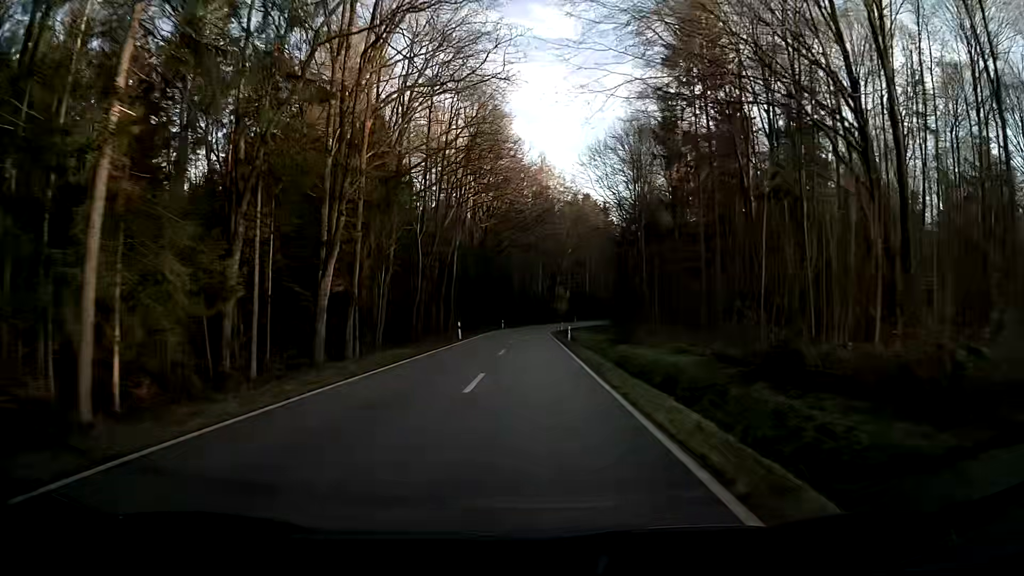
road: tertiary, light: Day
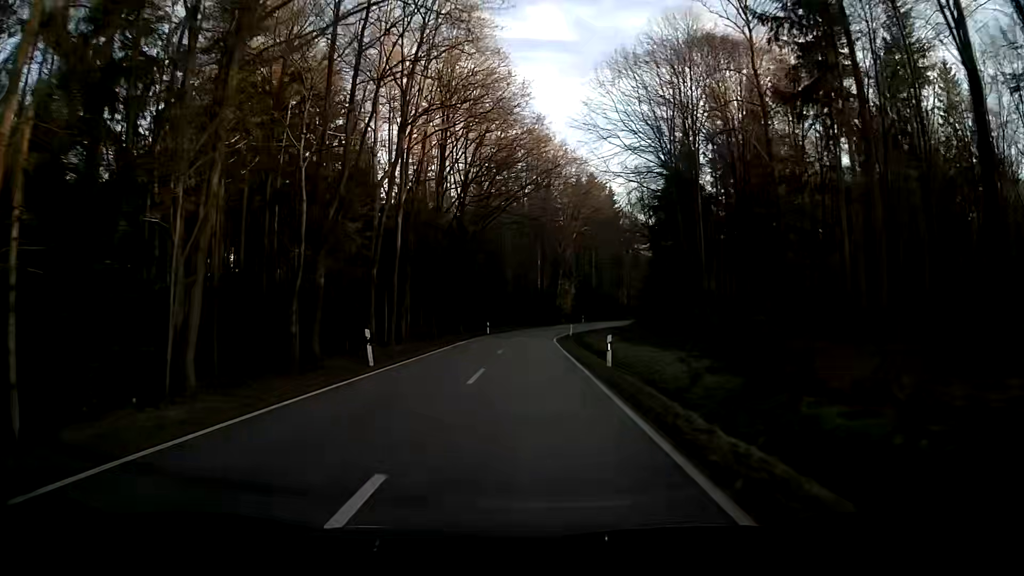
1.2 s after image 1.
(0.0, +22.8) m; 0°
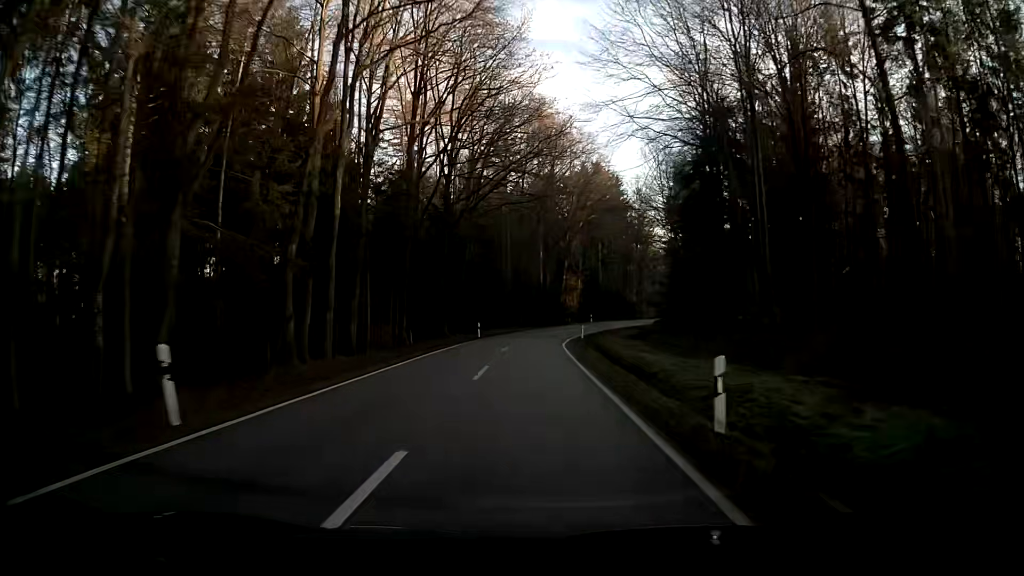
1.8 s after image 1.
(0.0, +11.2) m; 0°
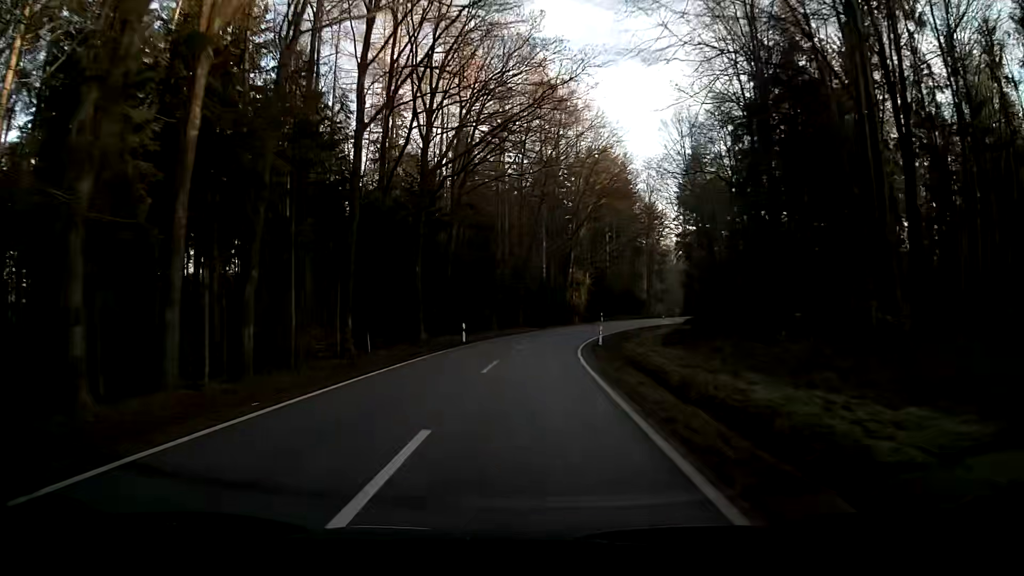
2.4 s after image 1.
(0.0, +10.8) m; 0°
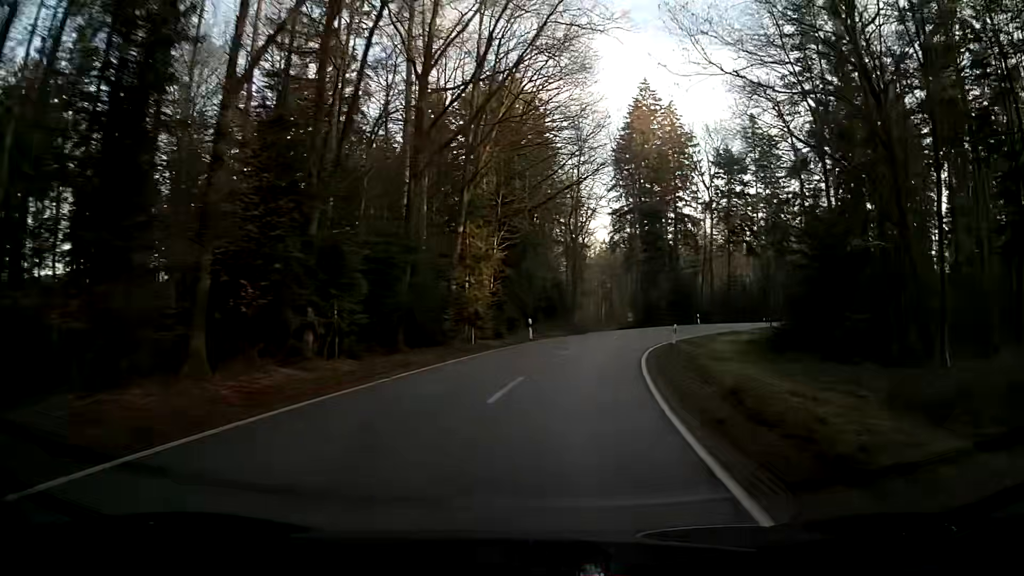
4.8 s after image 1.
(+2.8, +41.7) m; +11°
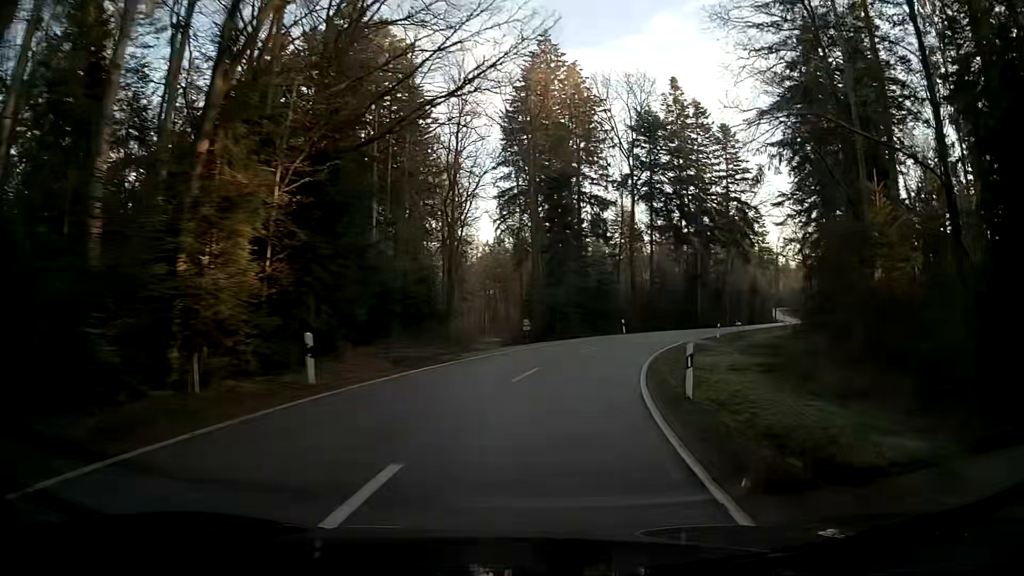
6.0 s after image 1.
(+1.7, +20.2) m; +10°
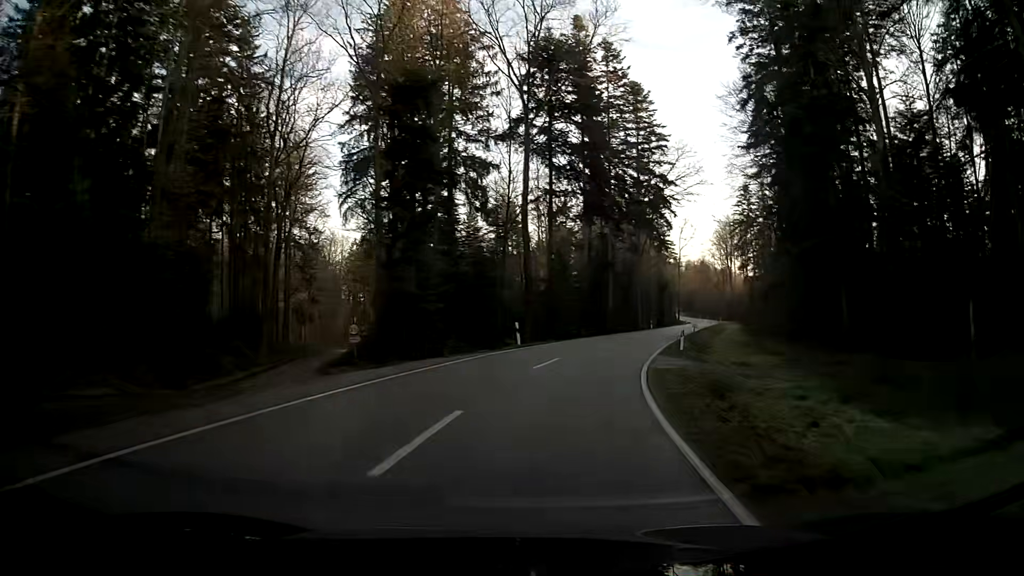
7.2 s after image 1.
(+1.6, +20.4) m; +9°
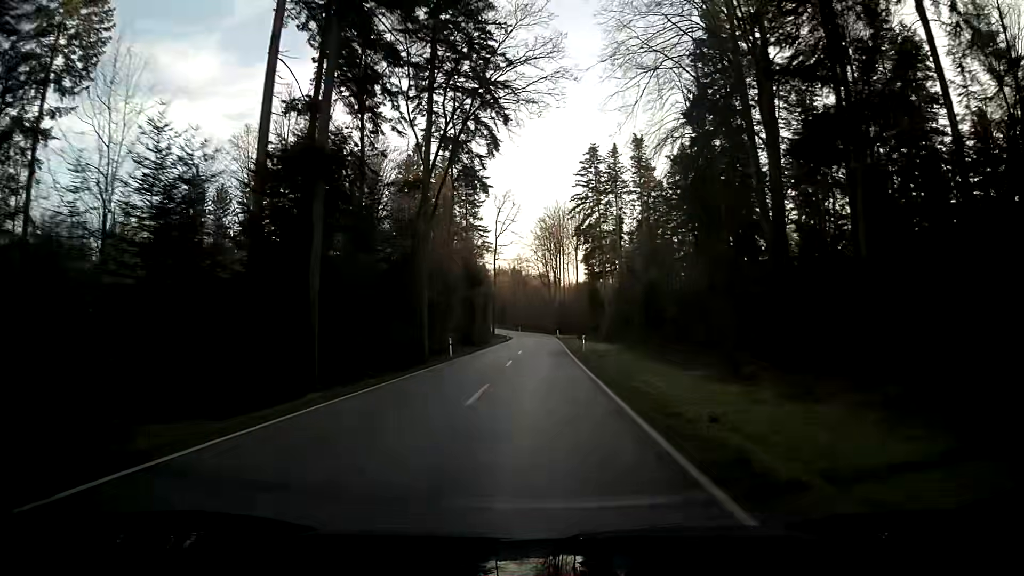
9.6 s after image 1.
(+7.4, +42.2) m; +16°
